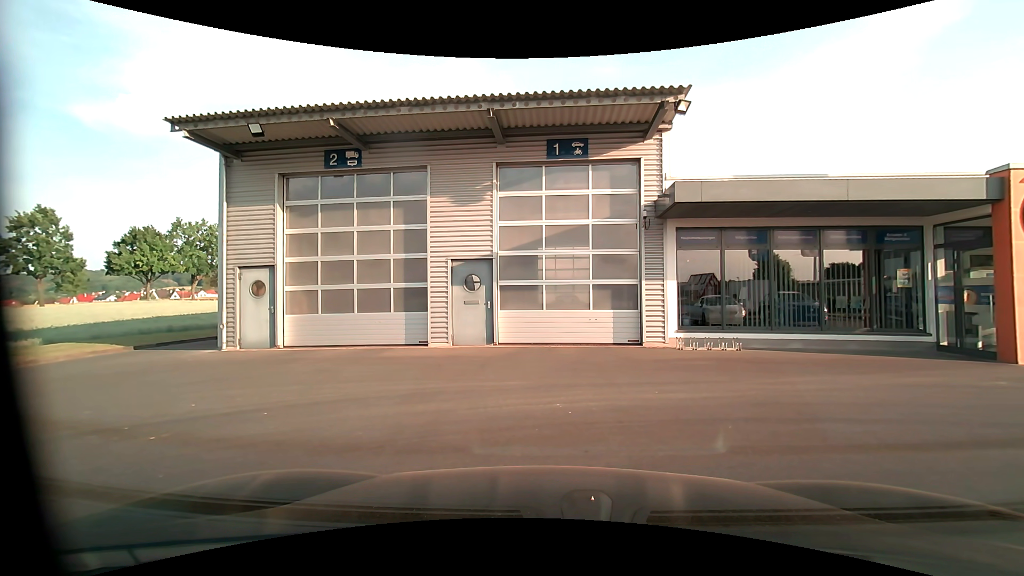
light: Day
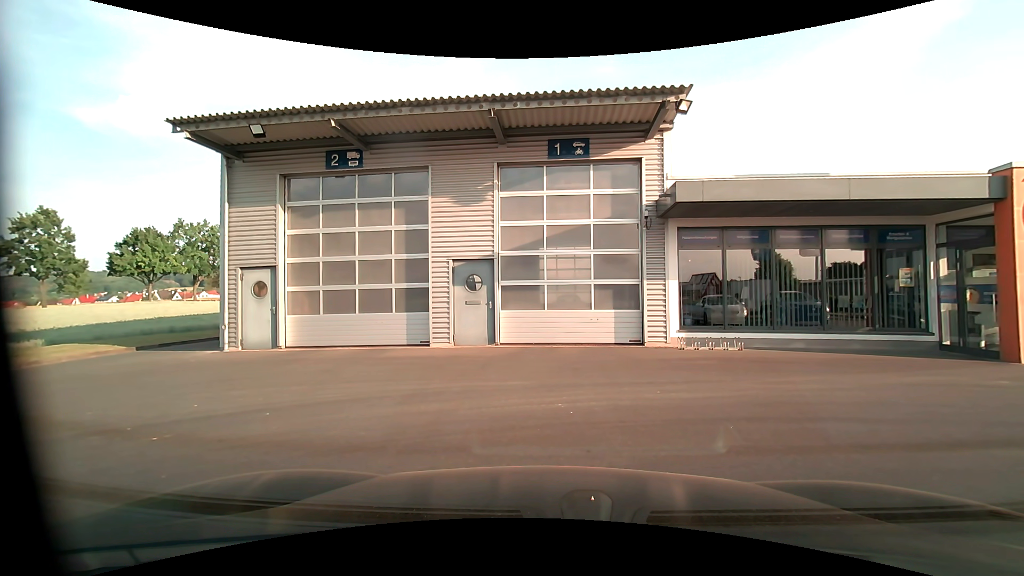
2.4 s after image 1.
(0.0, 0.0) m; 0°
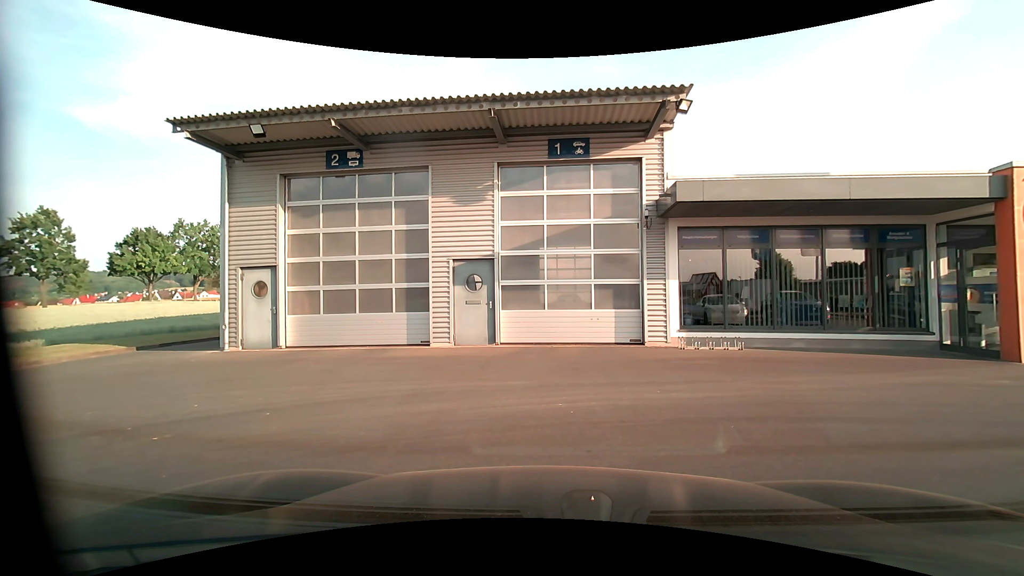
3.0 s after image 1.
(0.0, 0.0) m; 0°
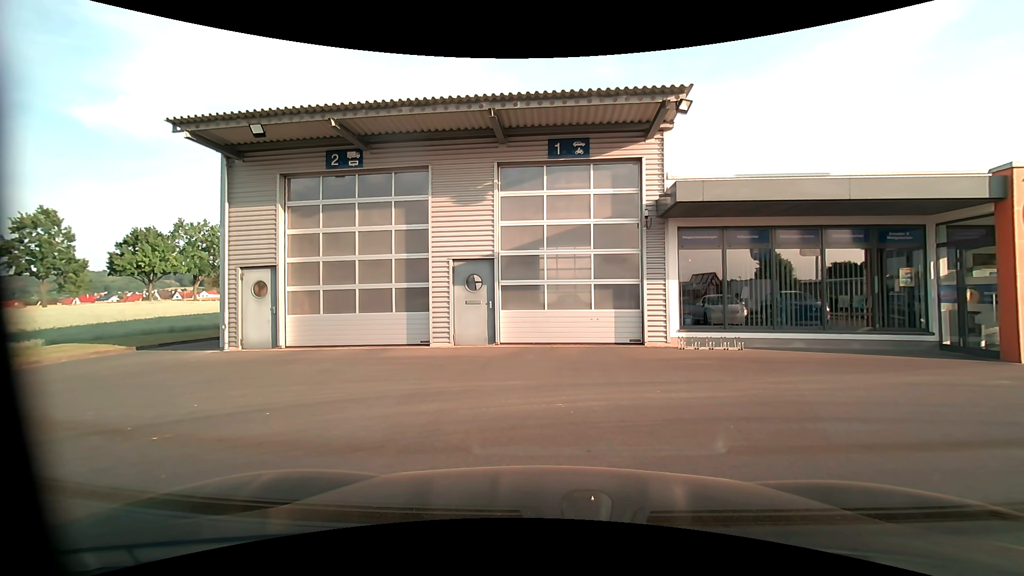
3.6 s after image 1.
(0.0, 0.0) m; 0°
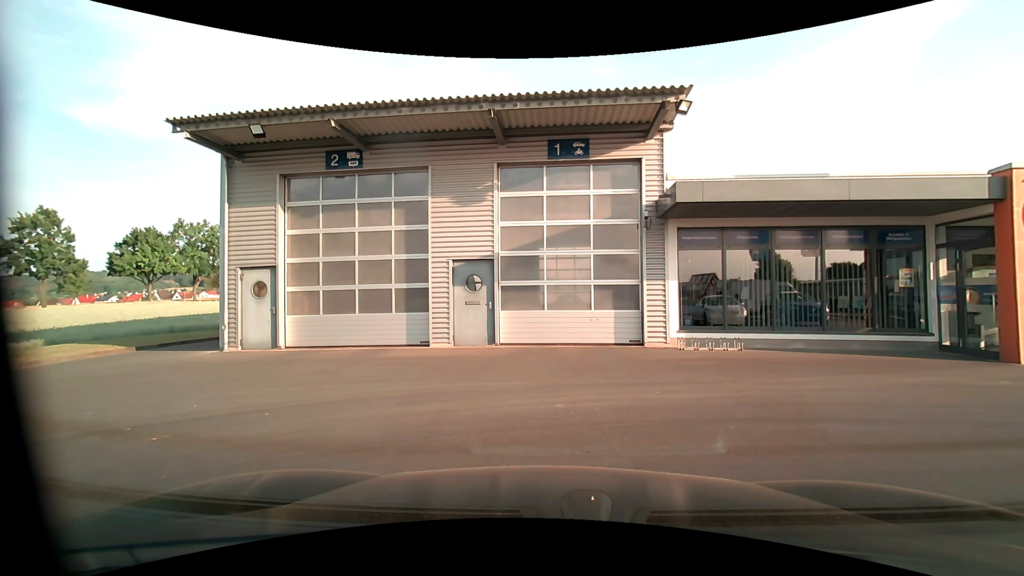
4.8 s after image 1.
(0.0, 0.0) m; 0°
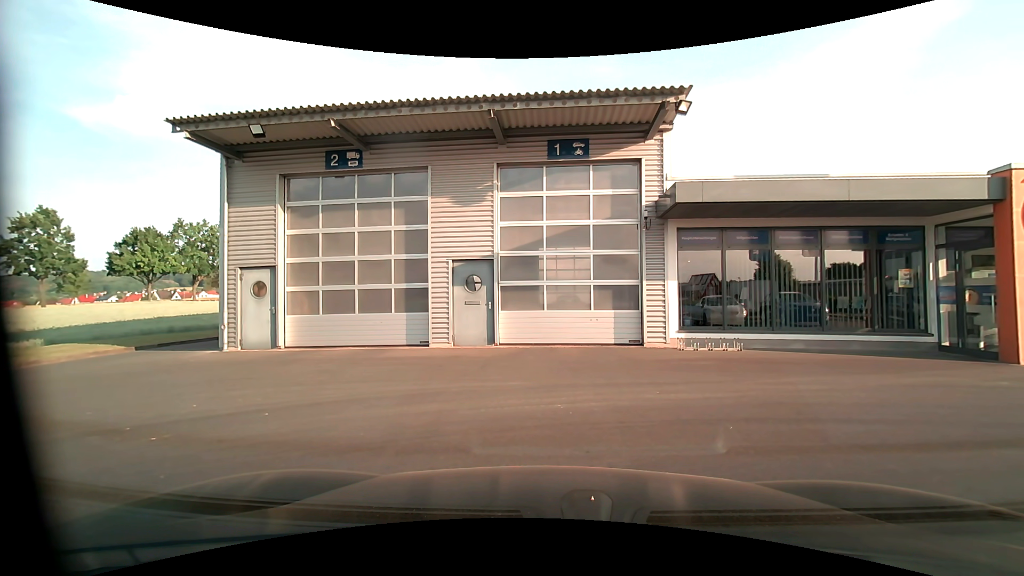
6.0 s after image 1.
(0.0, 0.0) m; 0°
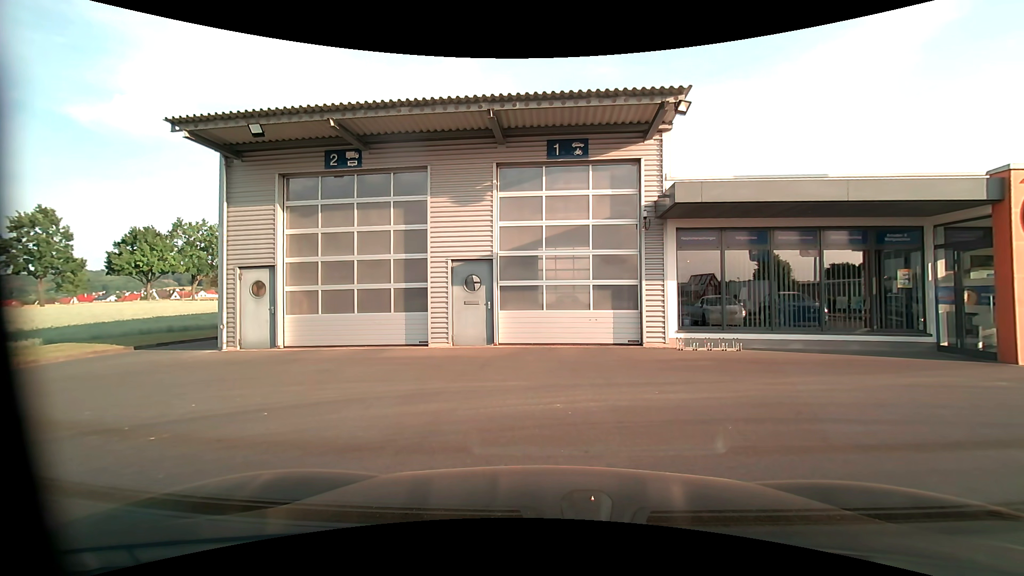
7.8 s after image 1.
(0.0, 0.0) m; 0°
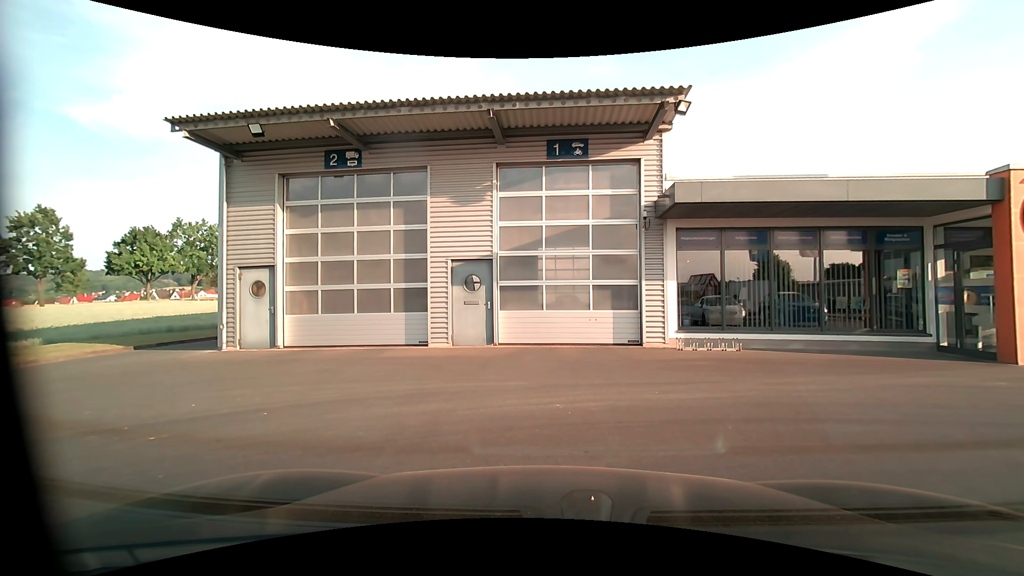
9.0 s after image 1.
(0.0, 0.0) m; 0°
